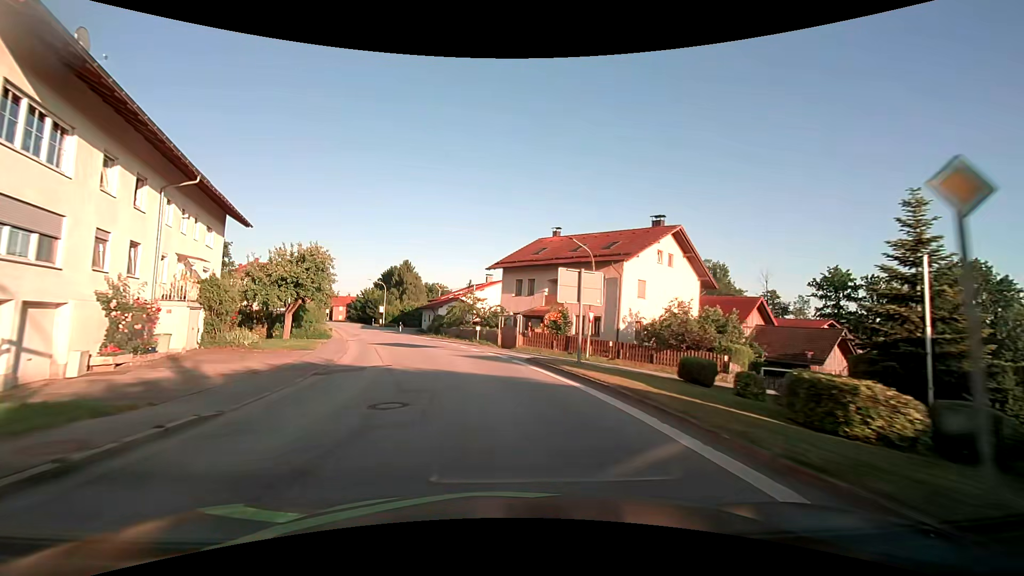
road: secondary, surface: asphalt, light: Day
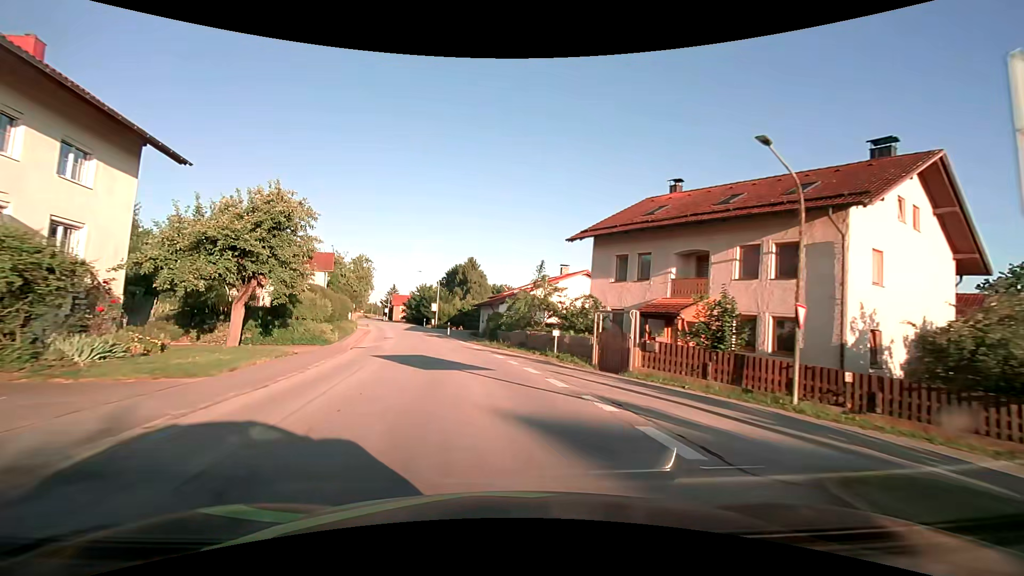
(-1.0, +15.3) m; -7°
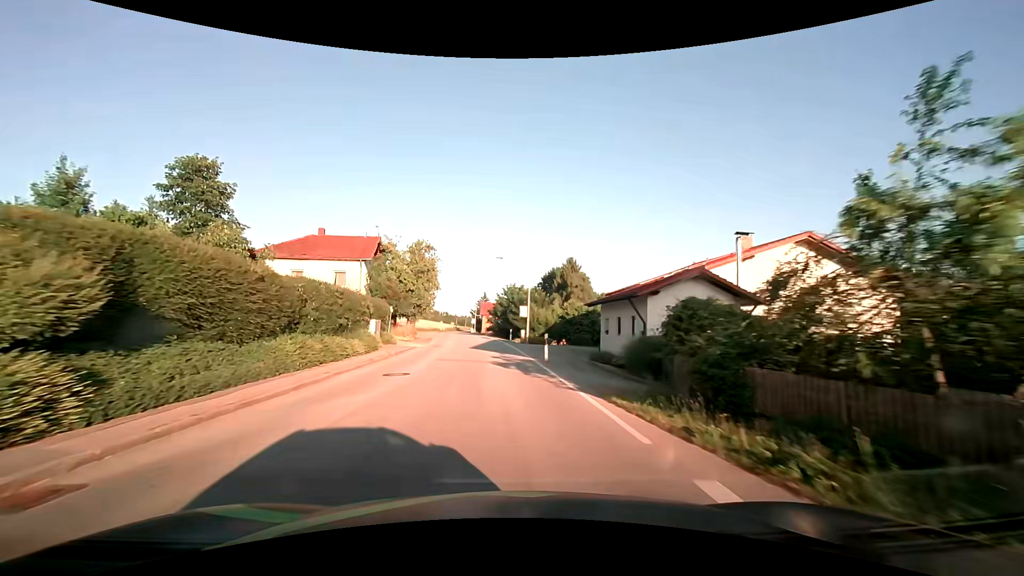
(-2.4, +22.8) m; -12°
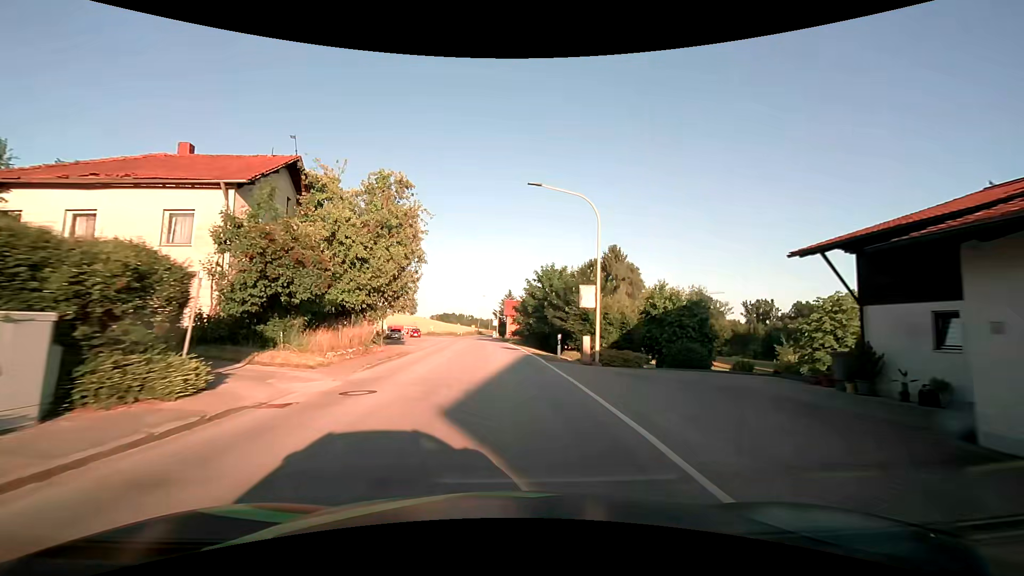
(-0.8, +22.9) m; -3°
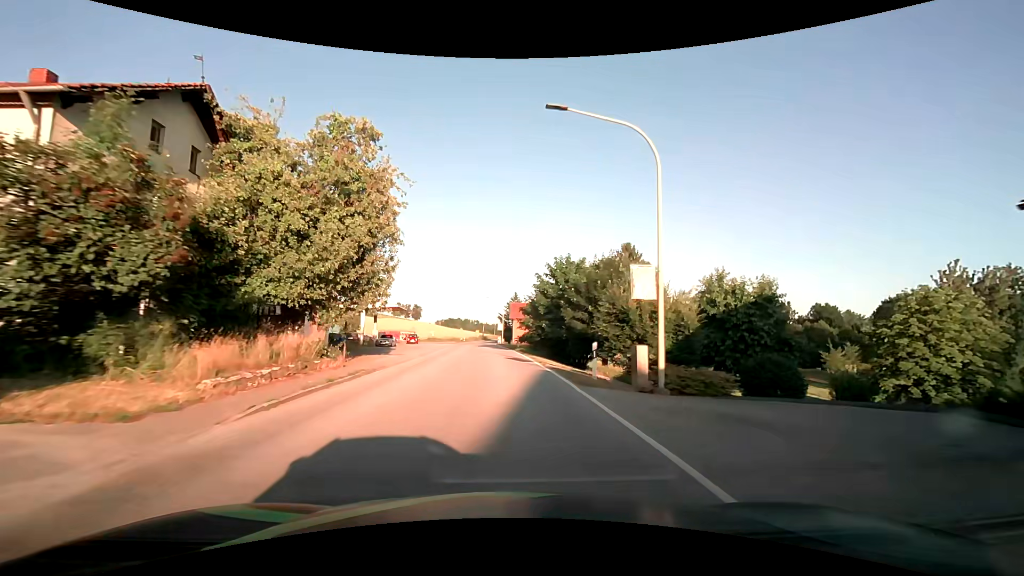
(-0.1, +7.7) m; -1°
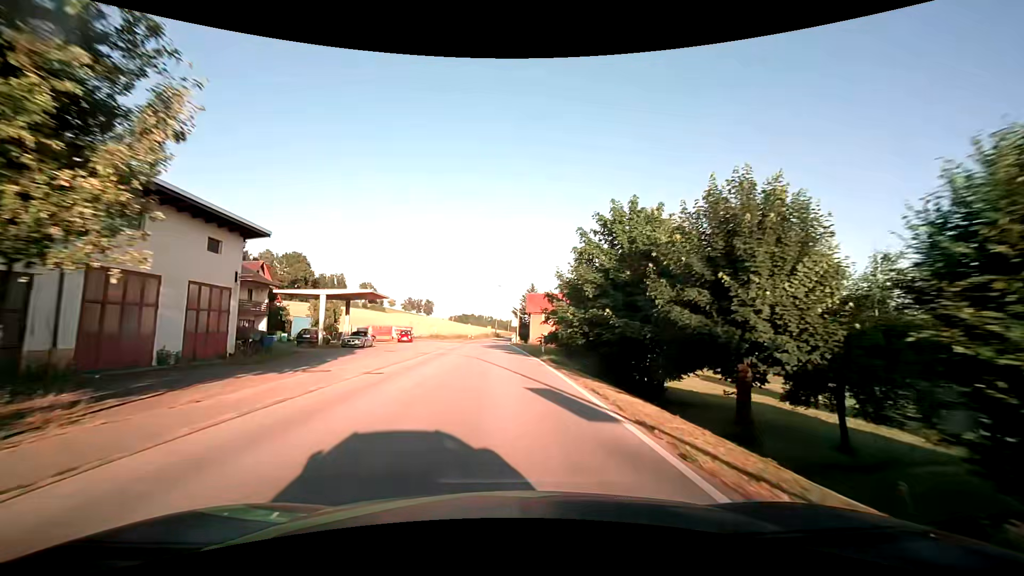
(-0.2, +15.3) m; -1°
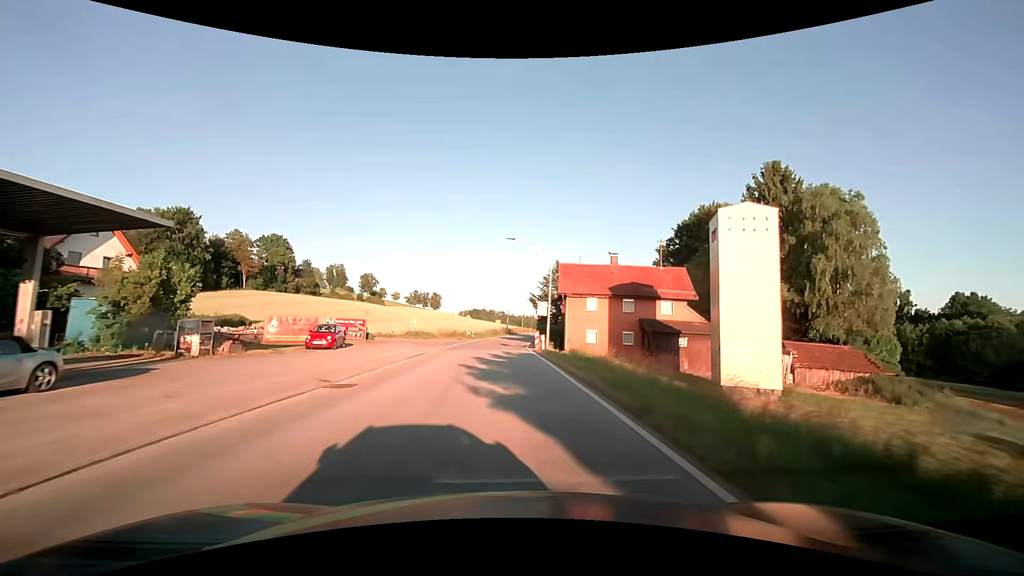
(-0.6, +30.0) m; -1°
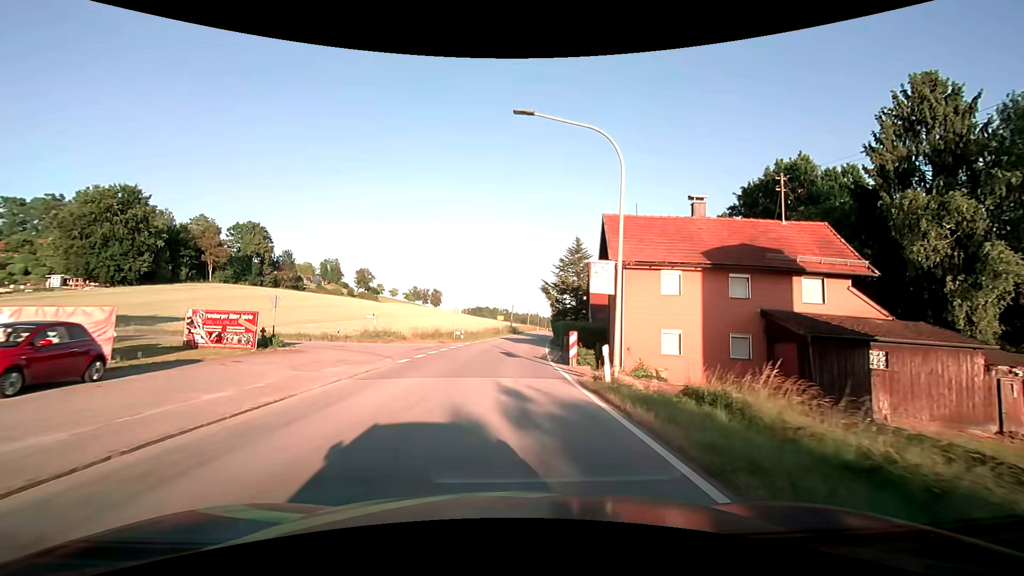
(-0.1, +18.9) m; 0°
